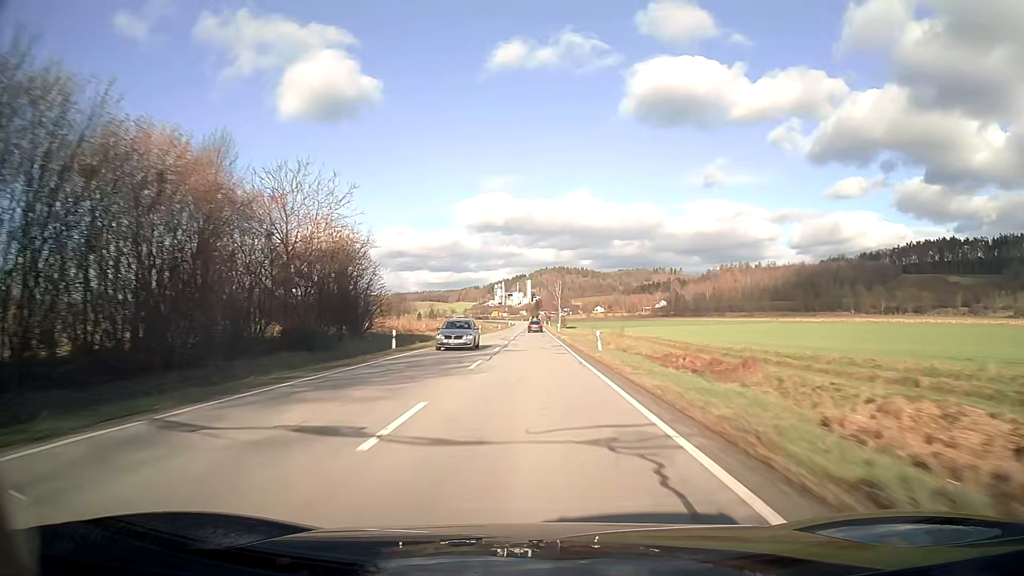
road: secondary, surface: asphalt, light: Day
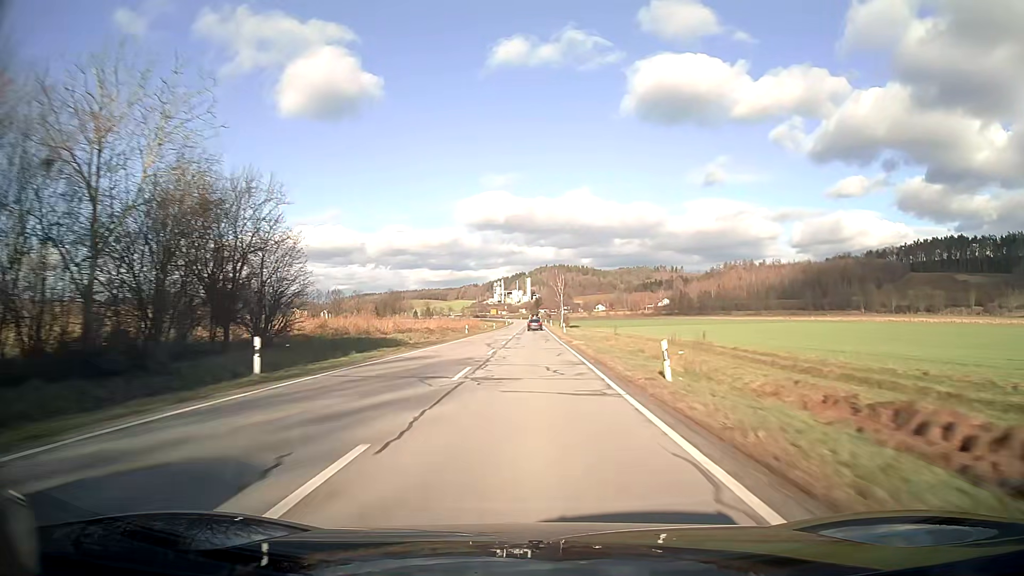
(0.0, +15.8) m; 0°
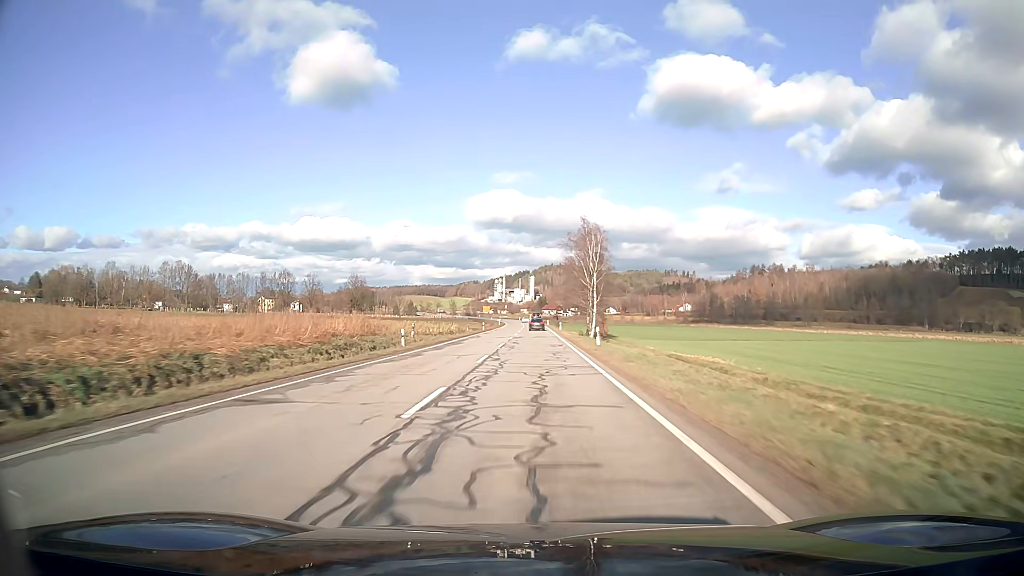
(-0.2, +79.0) m; 0°
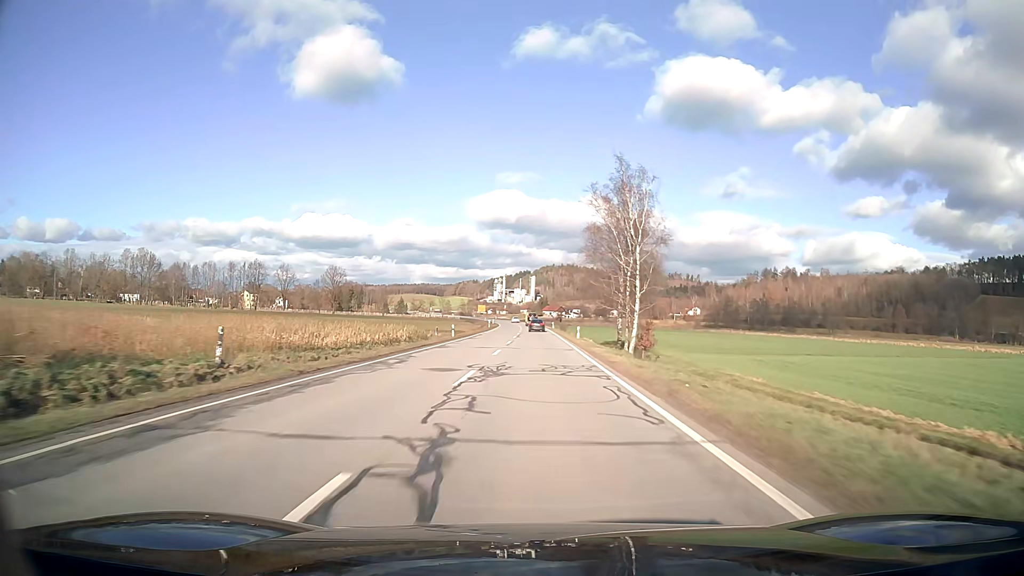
(0.0, +31.6) m; 0°
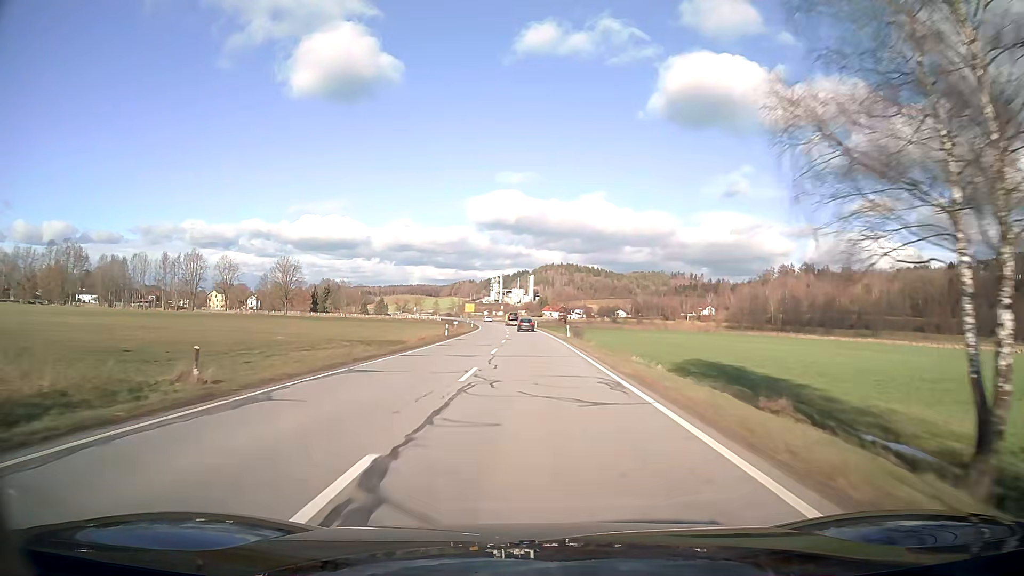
(+0.1, +47.4) m; 0°
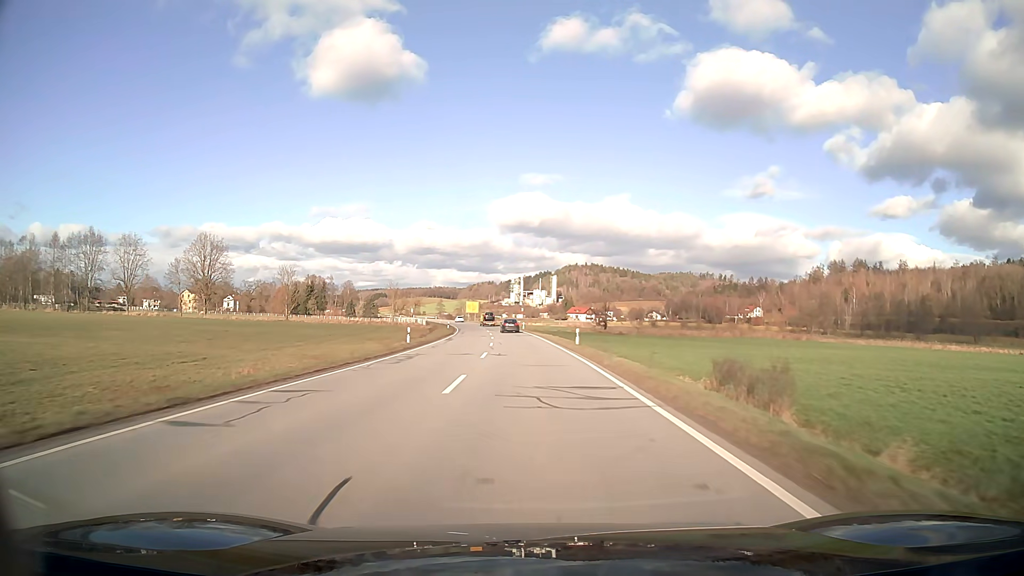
(-0.9, +63.1) m; -2°
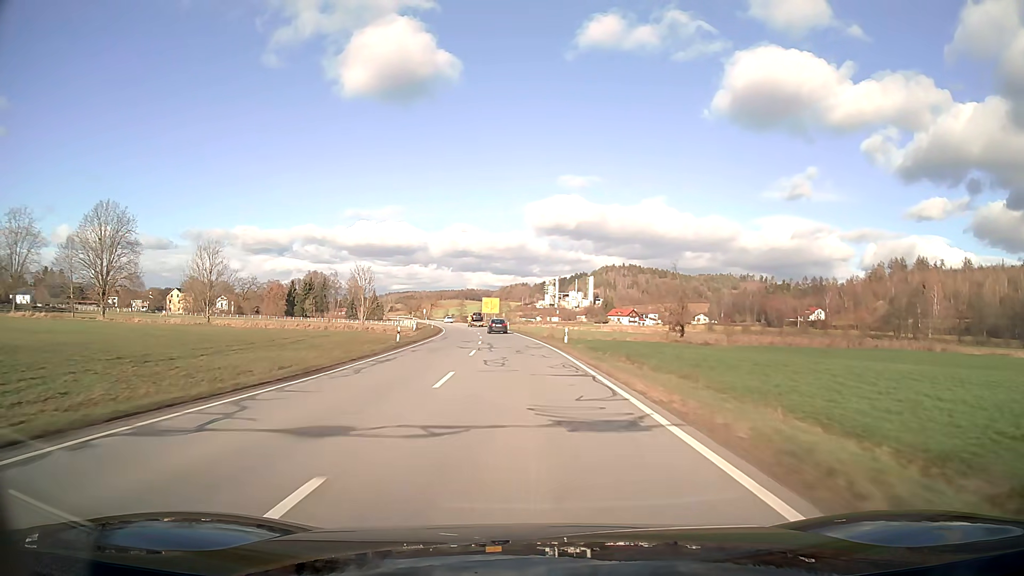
(-1.2, +47.4) m; -3°
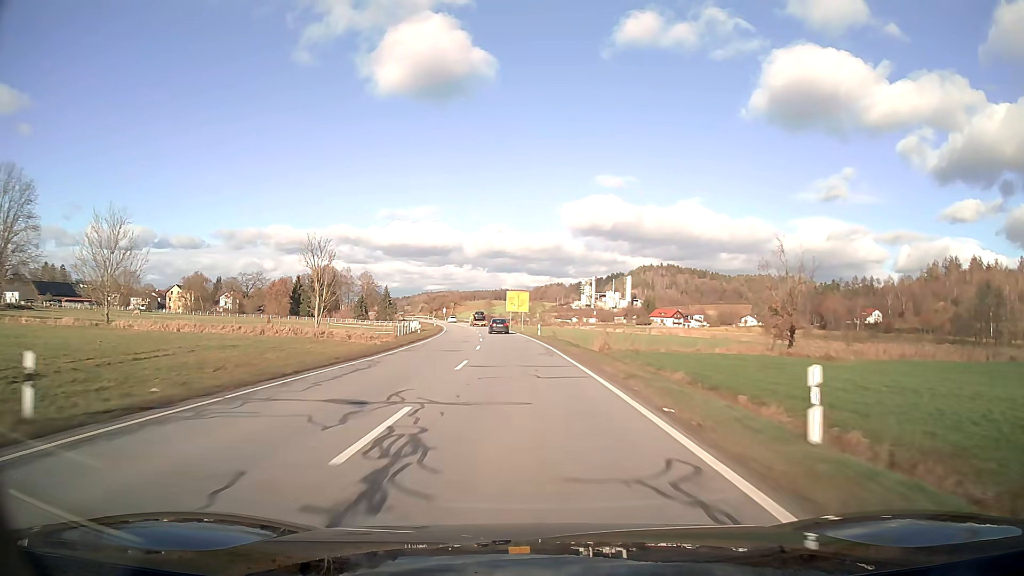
(-0.8, +31.5) m; -3°
(0, +10) (0, +20) (-1, +30) (-1, +40) (-2, +50) (-3, +60) (-4, +70) (-5, +80) (-6, +90) (-8, +100) m
